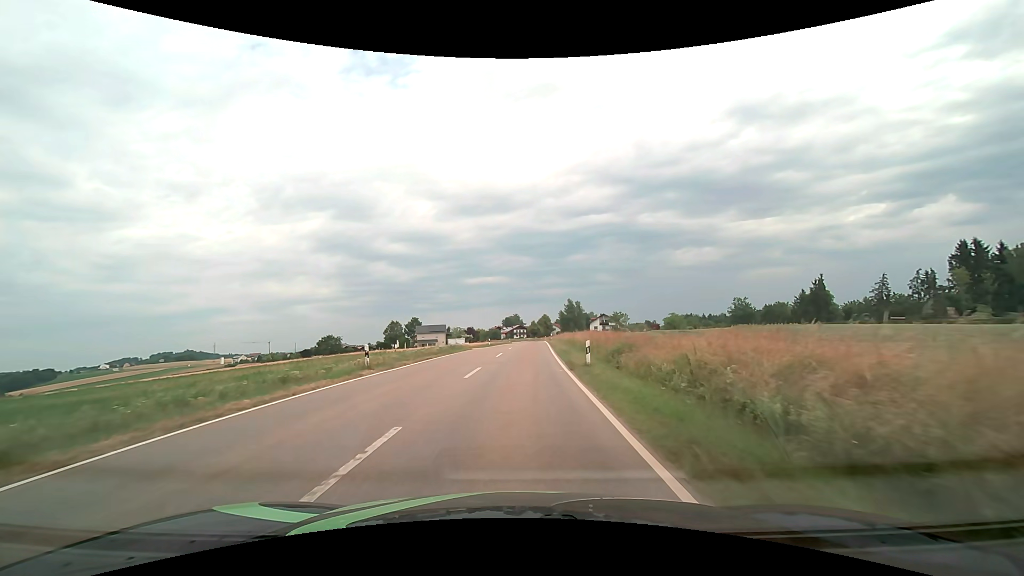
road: tertiary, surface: asphalt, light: Day
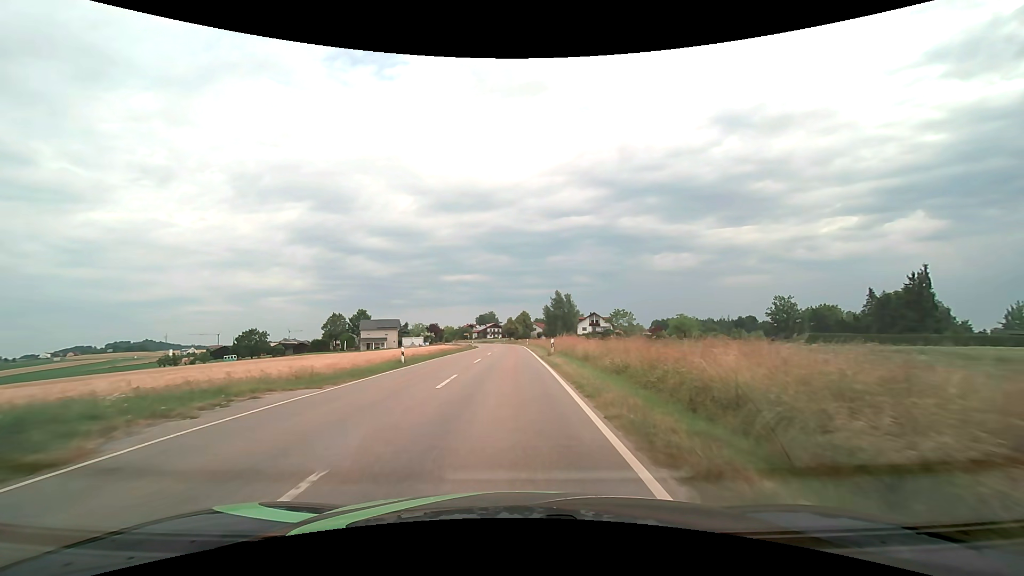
(+0.9, +37.2) m; +2°
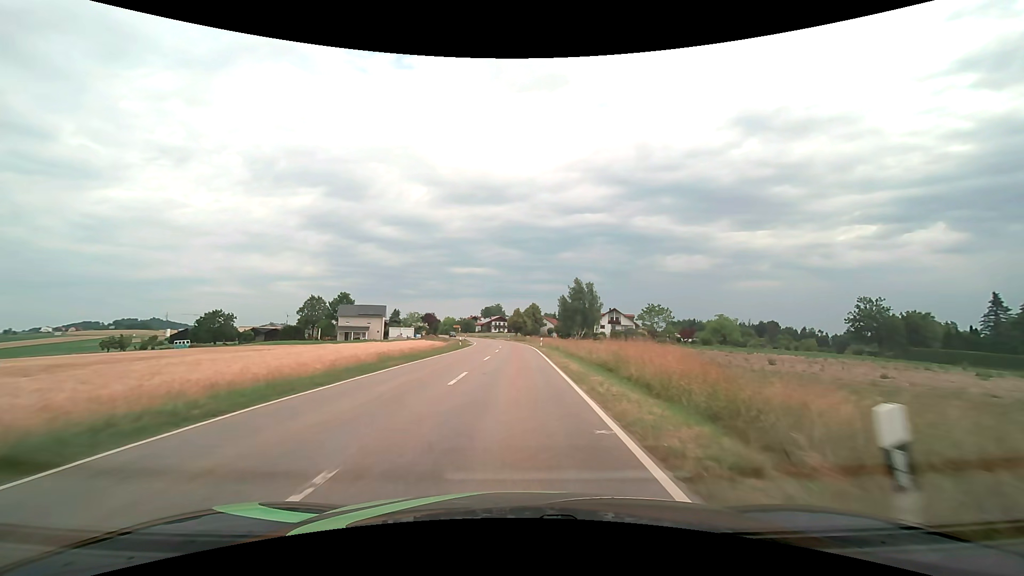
(-0.2, +23.5) m; -1°
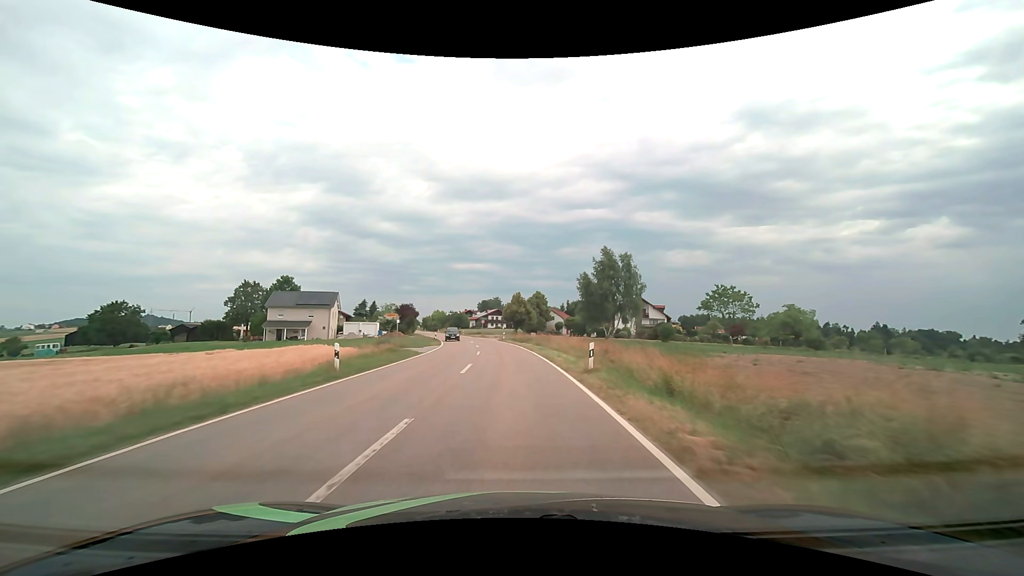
(+0.1, +33.1) m; 0°
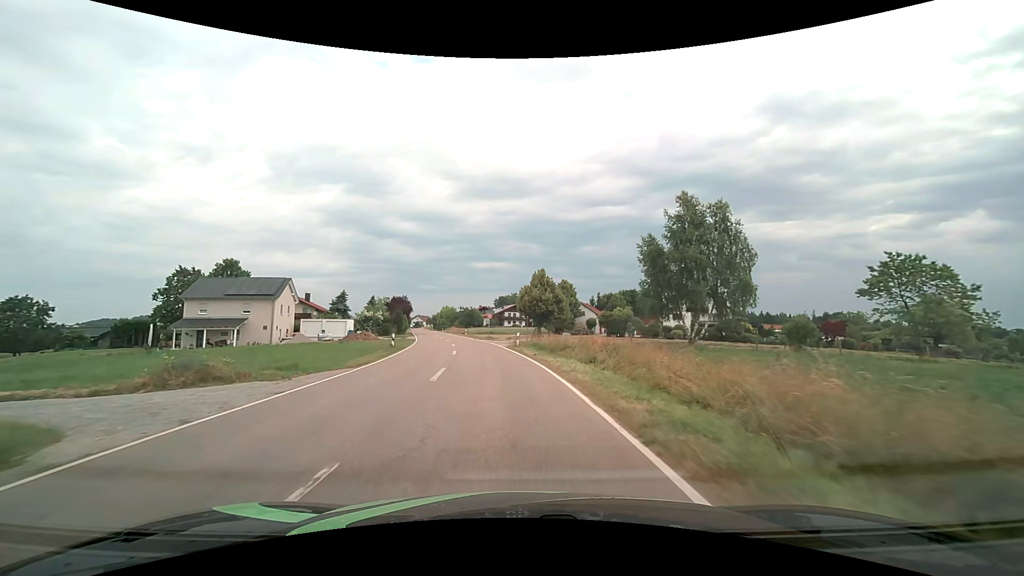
(-0.3, +26.2) m; -2°
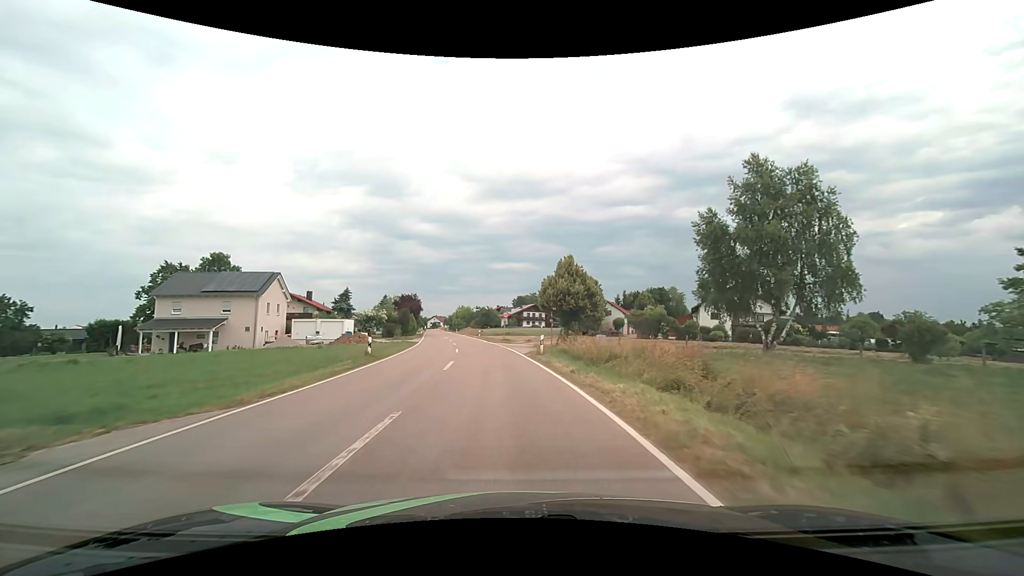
(-0.2, +8.9) m; -2°
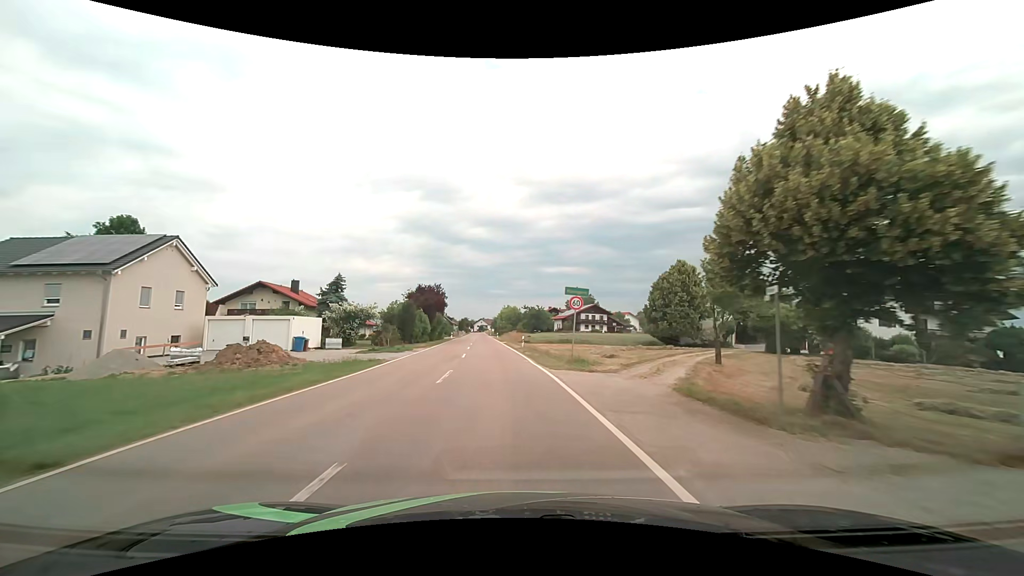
(-1.4, +26.5) m; -6°
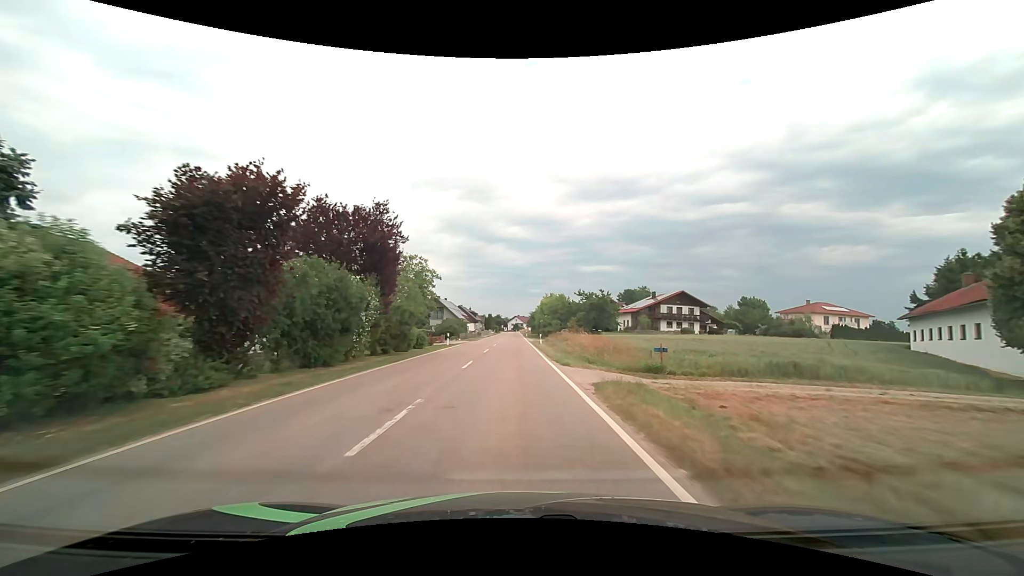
(-2.3, +43.5) m; -4°
(0, +10) (0, +20) (0, +30) (0, +40) (0, +50) (0, +60) (0, +70) (0, +80) (-1, +90) (-1, +100) m
